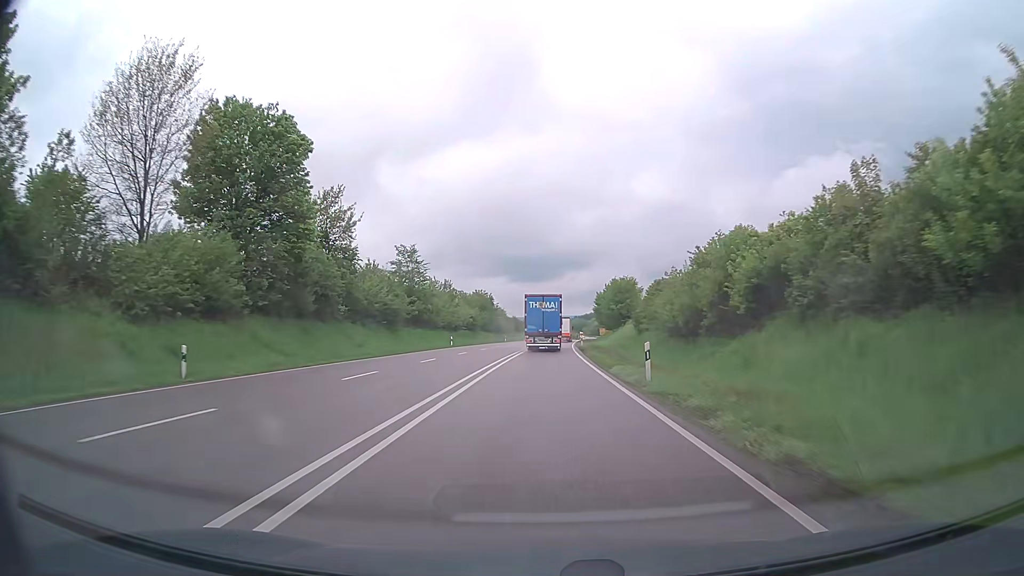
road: primary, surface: asphalt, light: Day
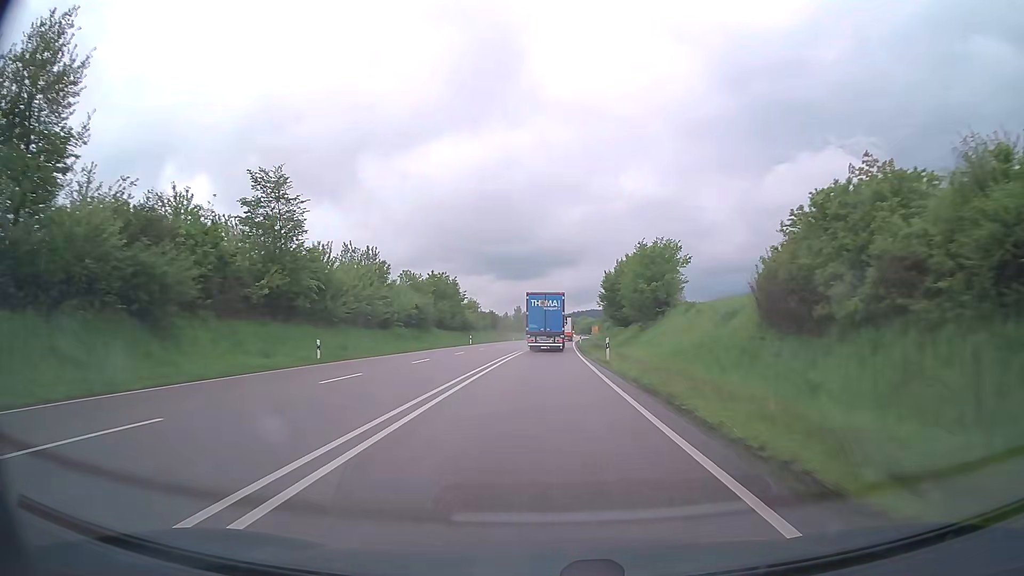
(+0.4, +37.6) m; +1°
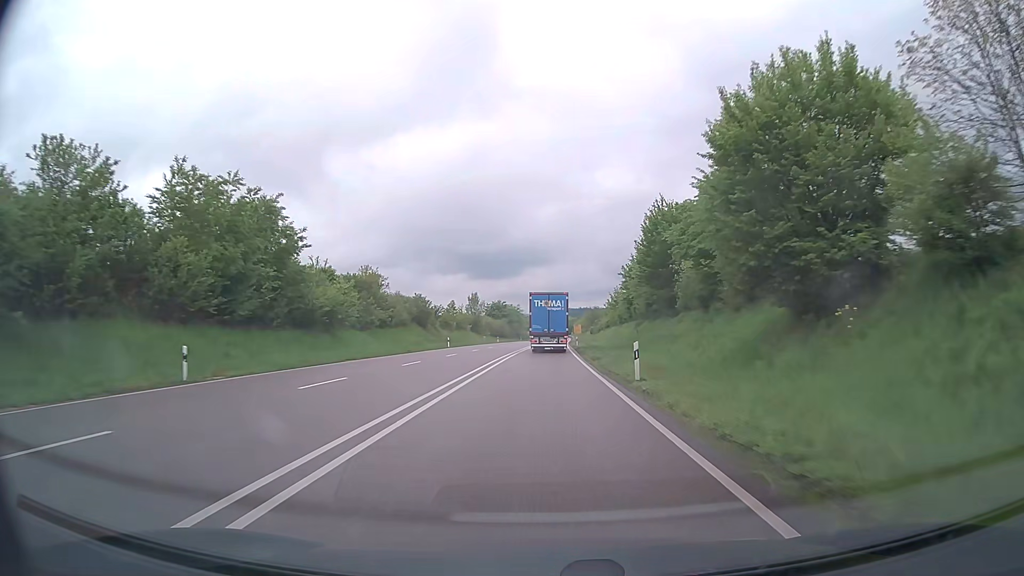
(+1.2, +61.5) m; +2°
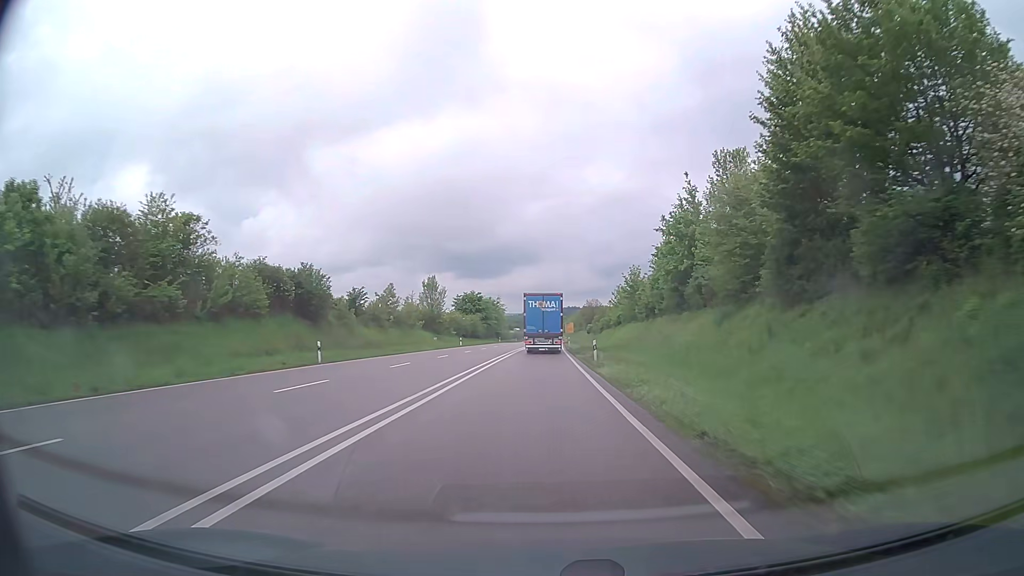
(+0.4, +37.0) m; +1°
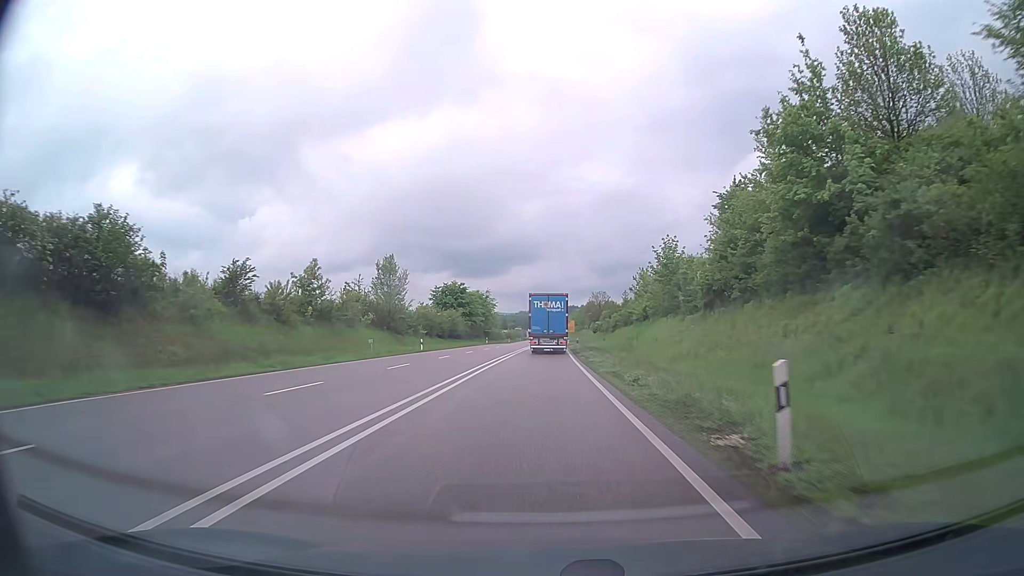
(0.0, +24.7) m; +1°
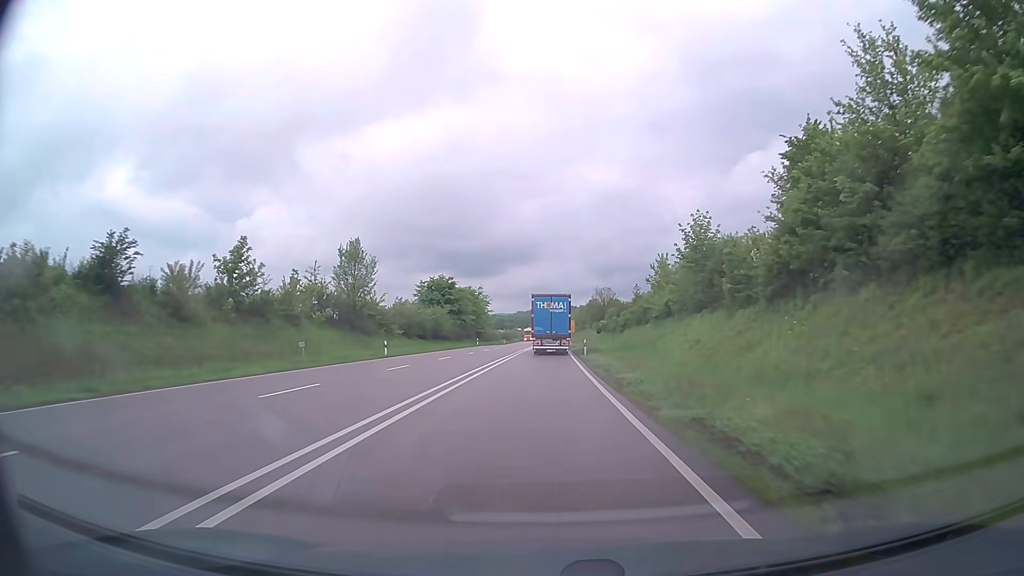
(-0.1, +12.4) m; 0°
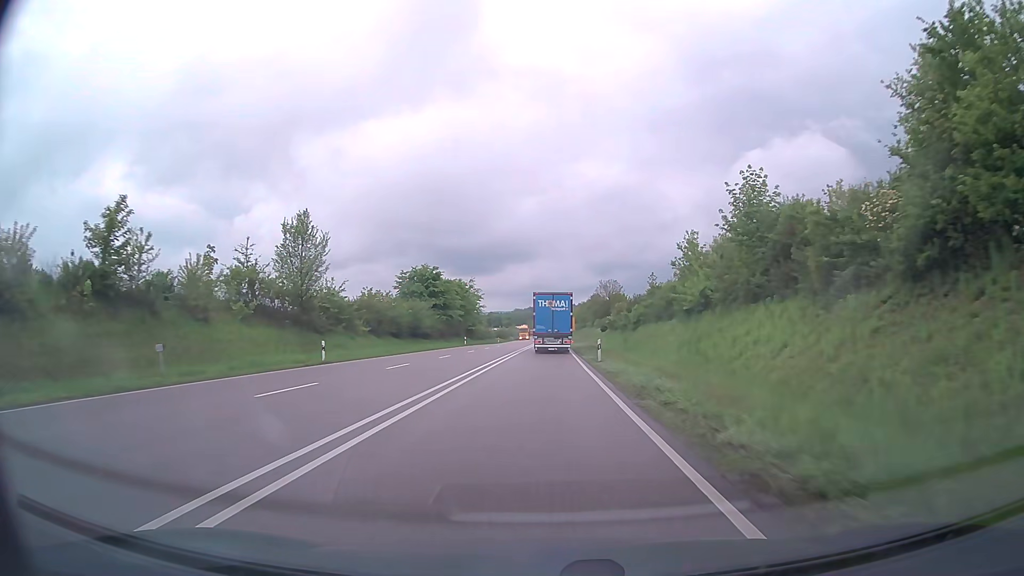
(0.0, +12.5) m; 0°
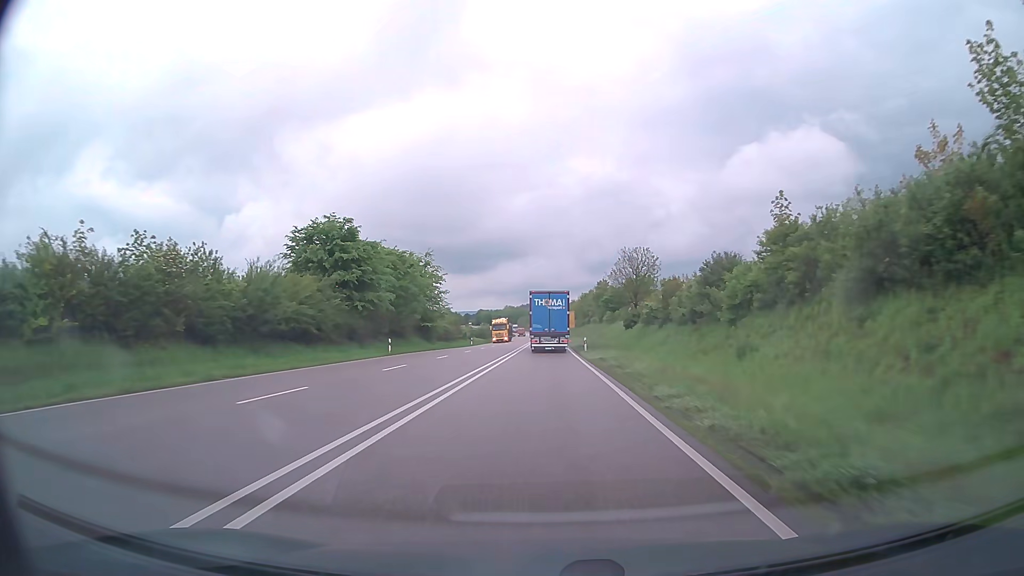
(+0.2, +37.4) m; 0°
(0, +10) (0, +20) (0, +30) (0, +40) (0, +50) (0, +60) (0, +70) (0, +80) (0, +90) (0, +100) m
